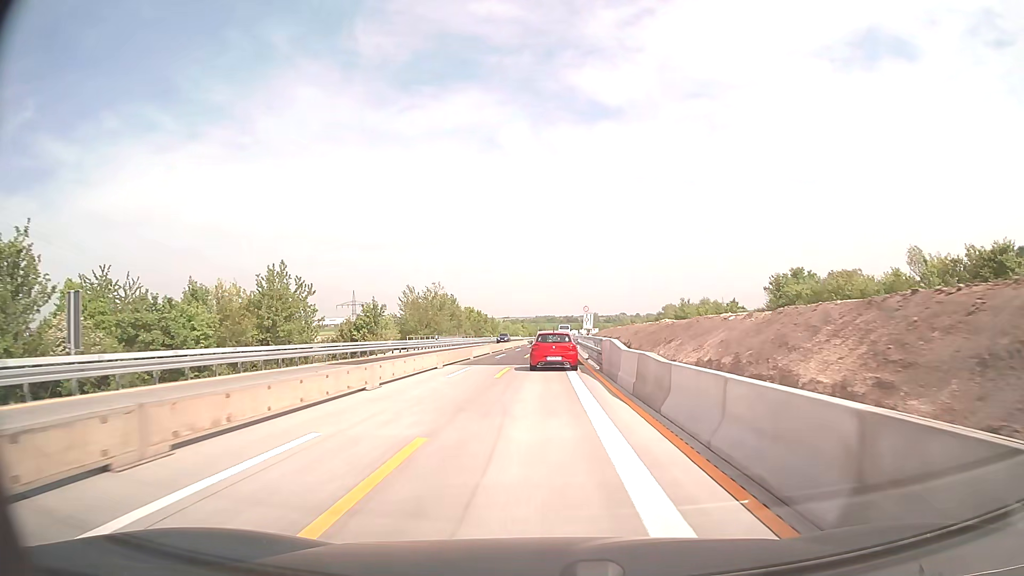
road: motorway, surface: concrete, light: Day
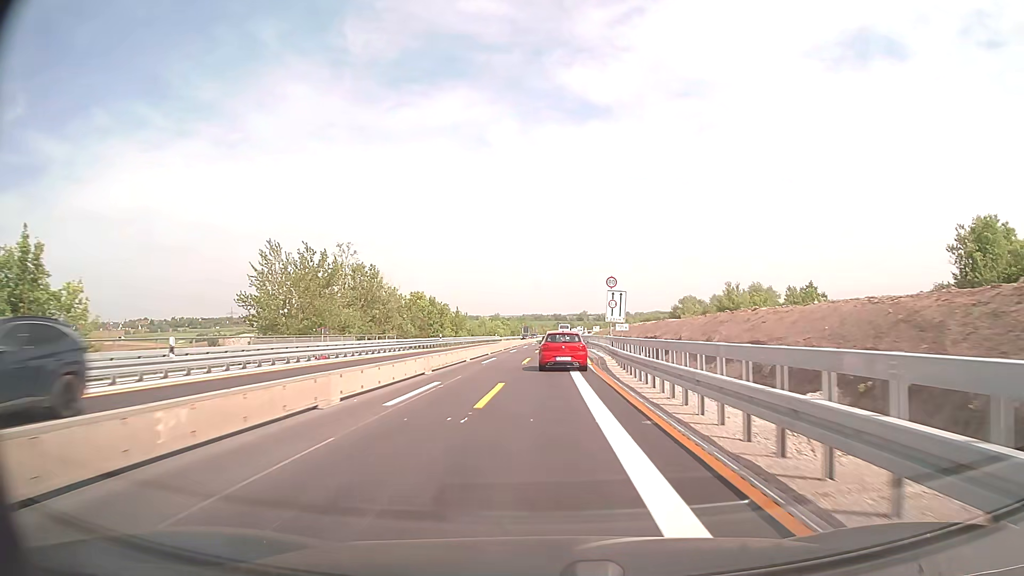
(+0.3, +44.2) m; +1°
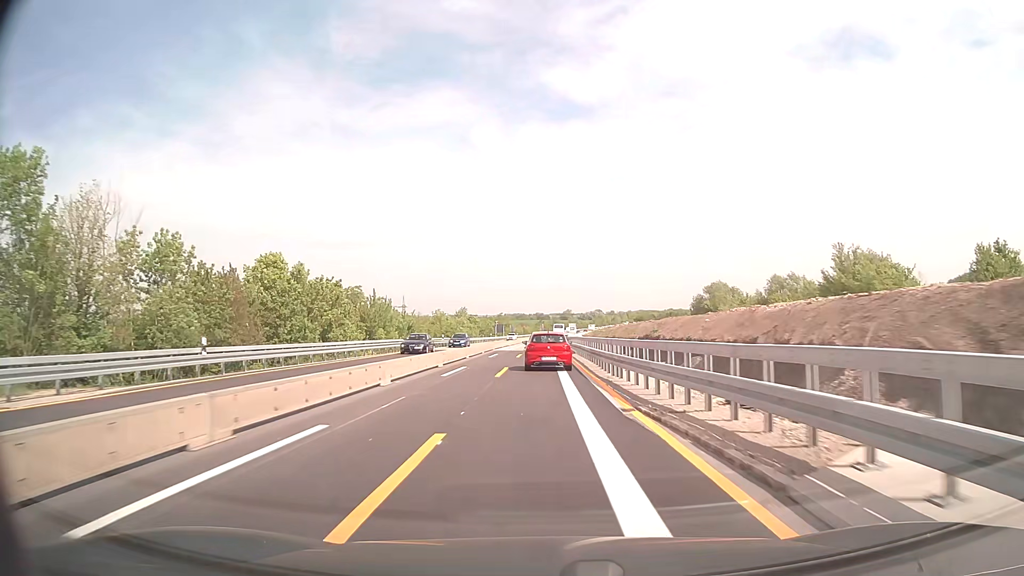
(+0.7, +44.5) m; +2°
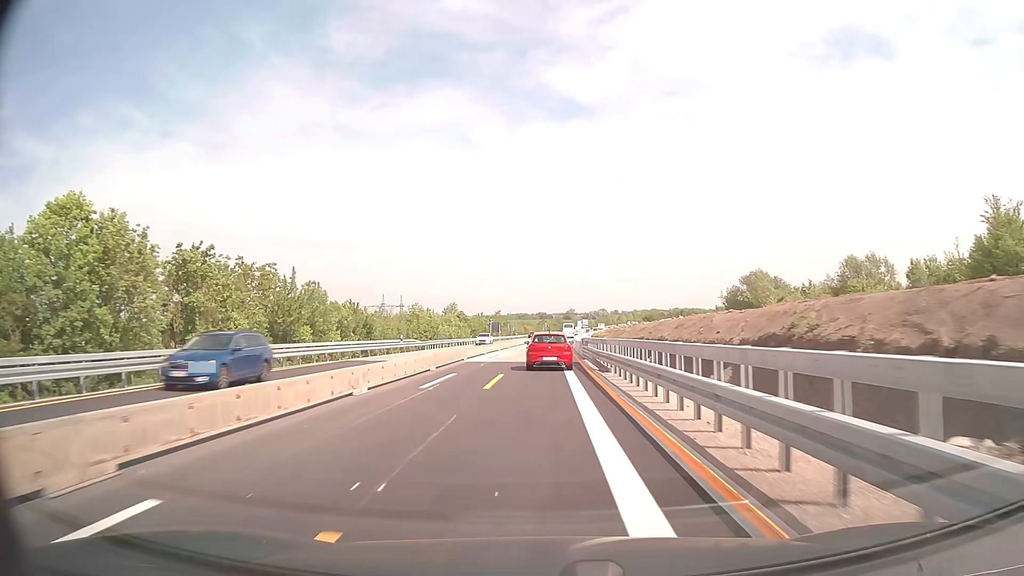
(-0.1, +22.7) m; 0°
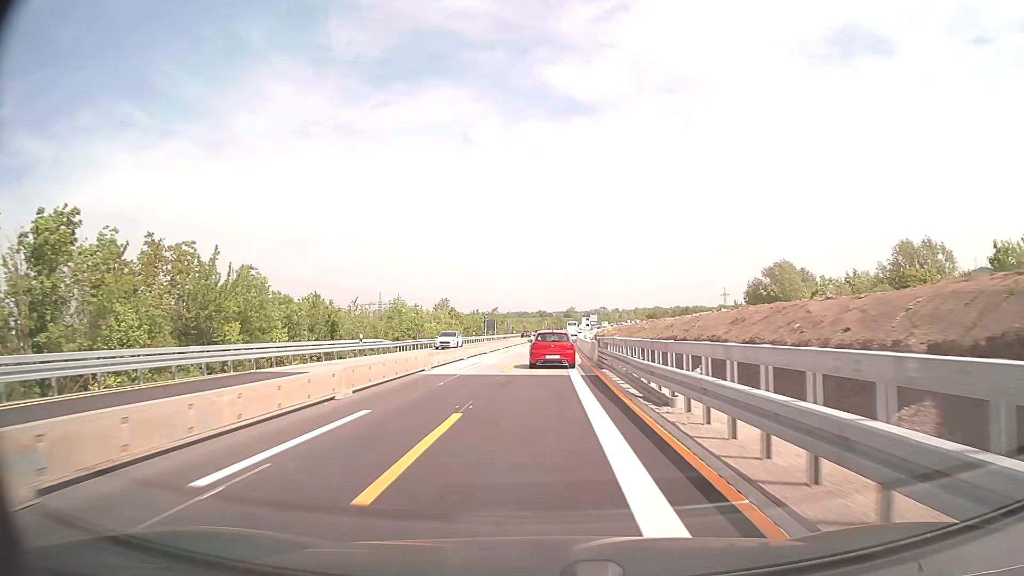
(0.0, +11.4) m; 0°
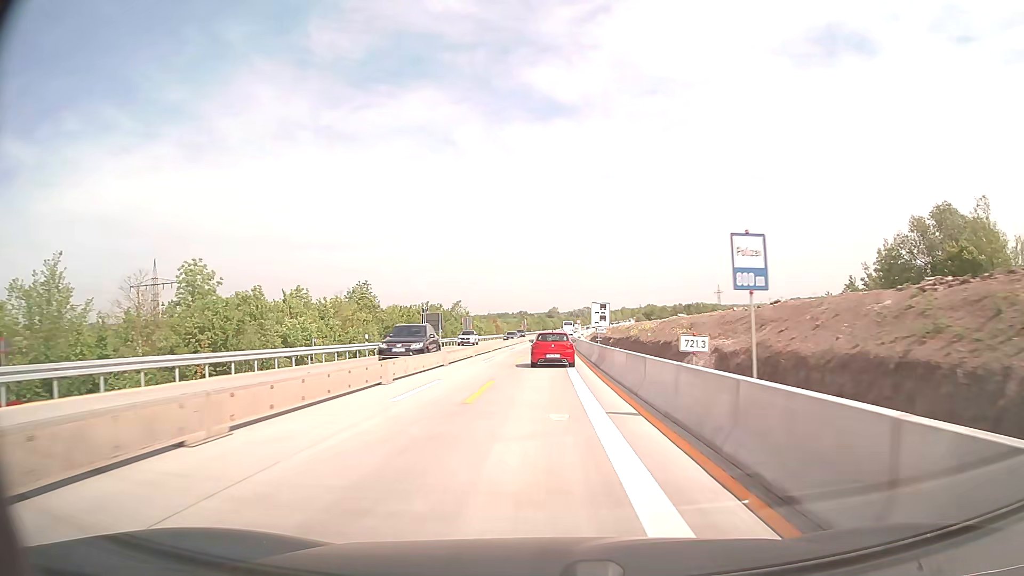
(+0.6, +45.8) m; +2°
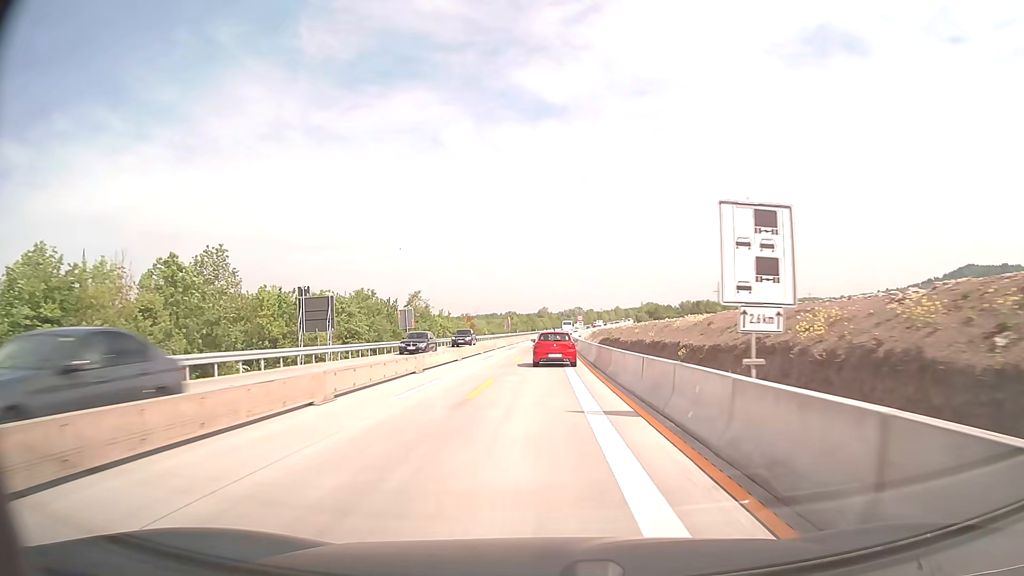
(+0.3, +35.2) m; +1°
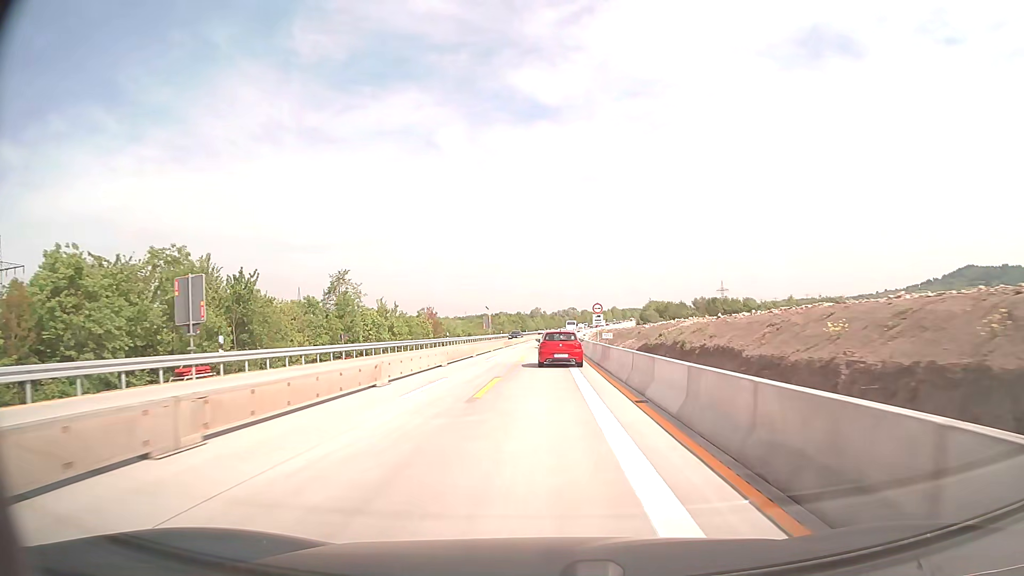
(+0.1, +35.9) m; +1°
(0, +10) (0, +20) (0, +30) (0, +40) (+1, +50) (+1, +60) (+1, +70) (+1, +80) (+2, +90) (+2, +100) m
